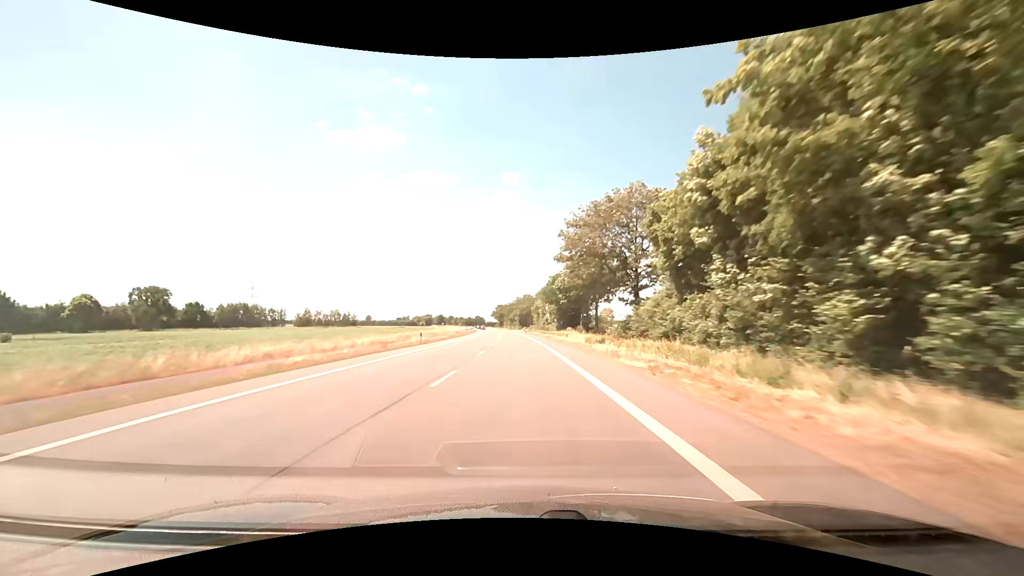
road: primary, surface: asphalt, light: Day
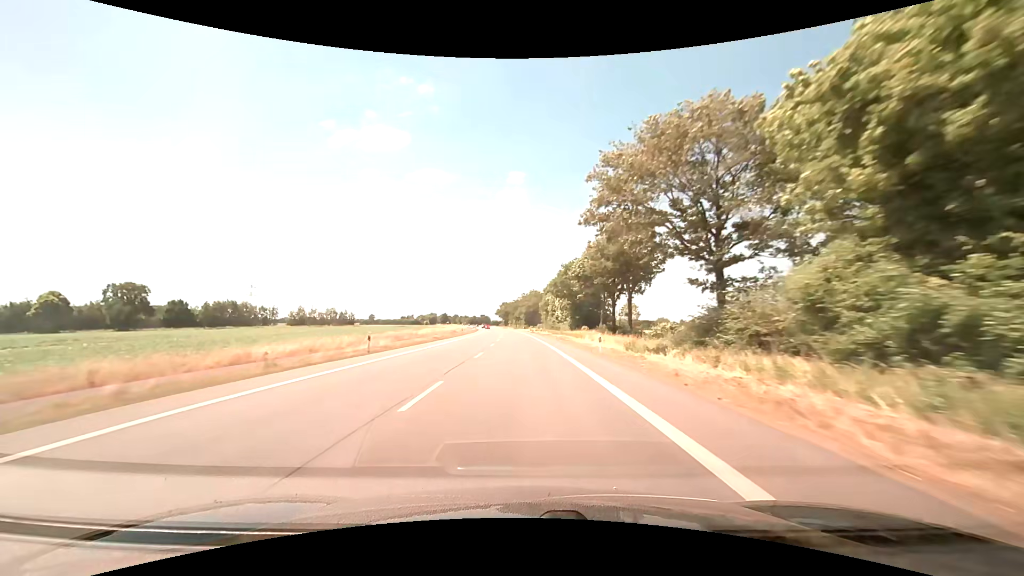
(-0.1, +15.4) m; -1°
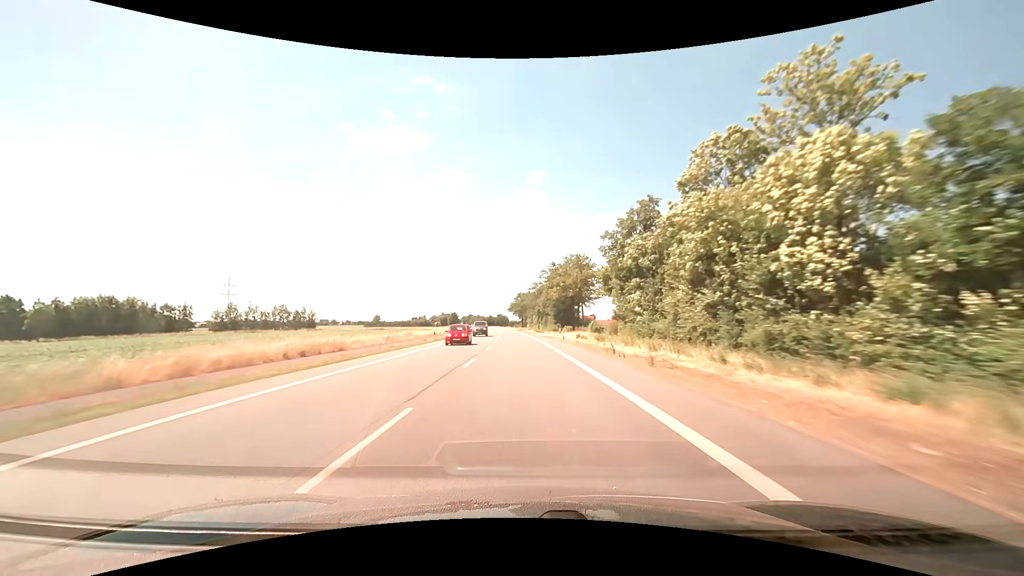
(-1.6, +78.0) m; -2°
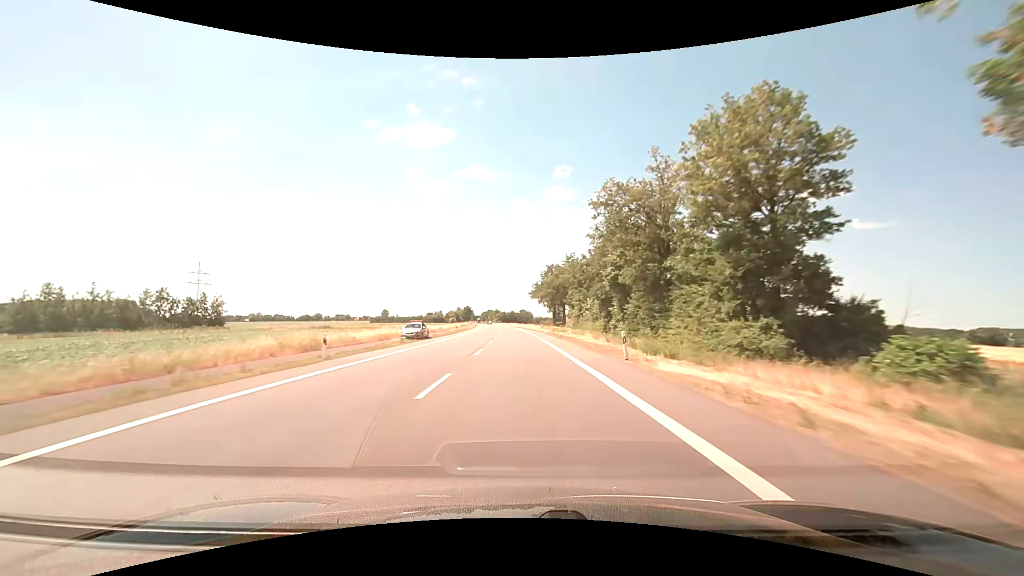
(-1.9, +79.1) m; -3°
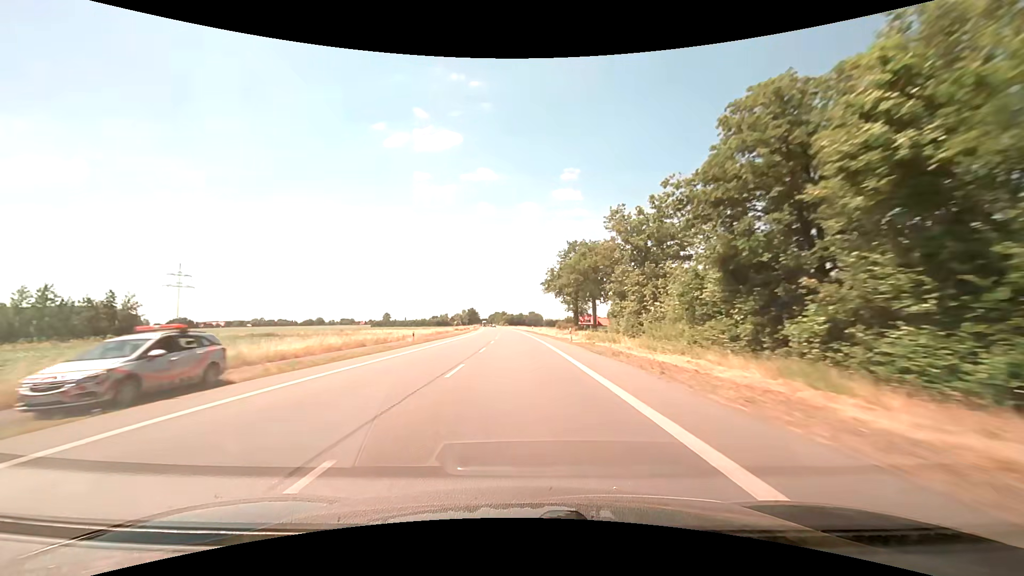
(-0.2, +31.8) m; -1°
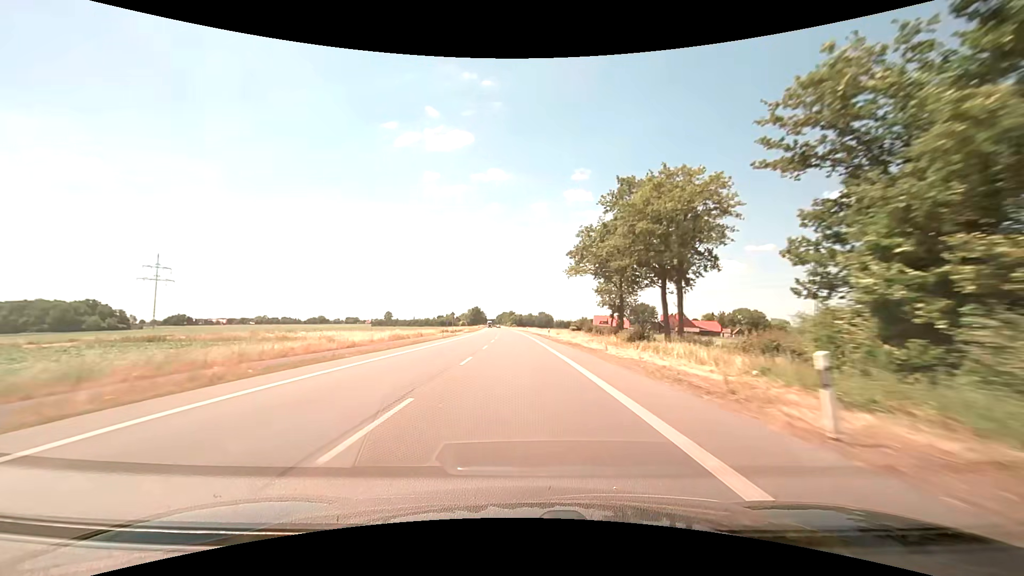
(-0.3, +31.8) m; -1°
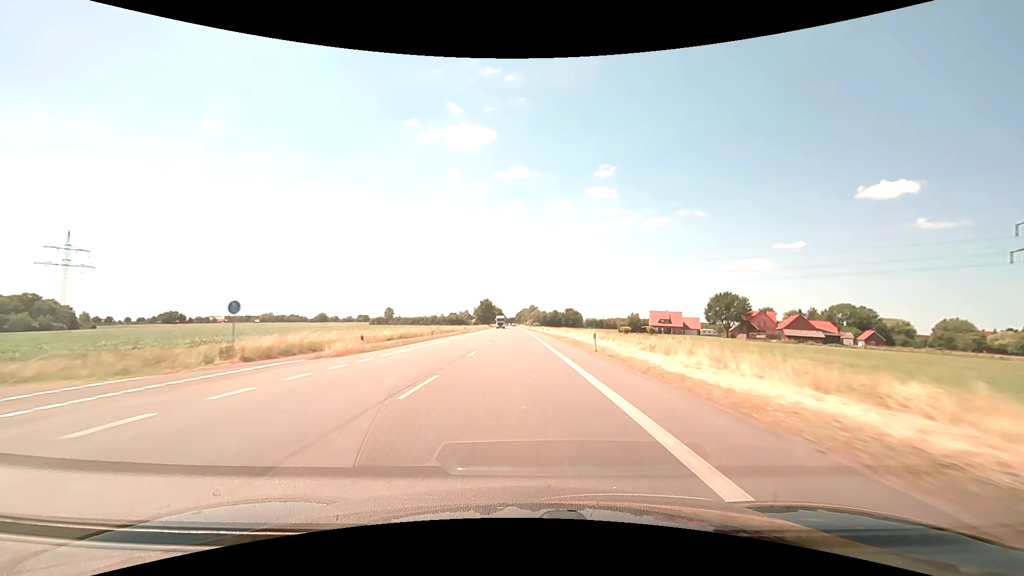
(-1.8, +79.8) m; -3°
